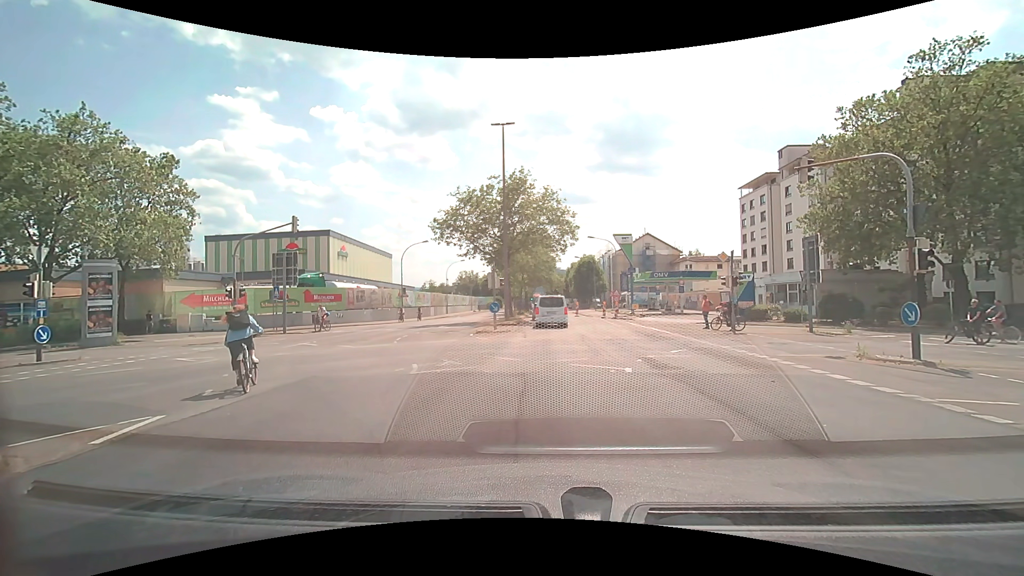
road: secondary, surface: asphalt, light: Day
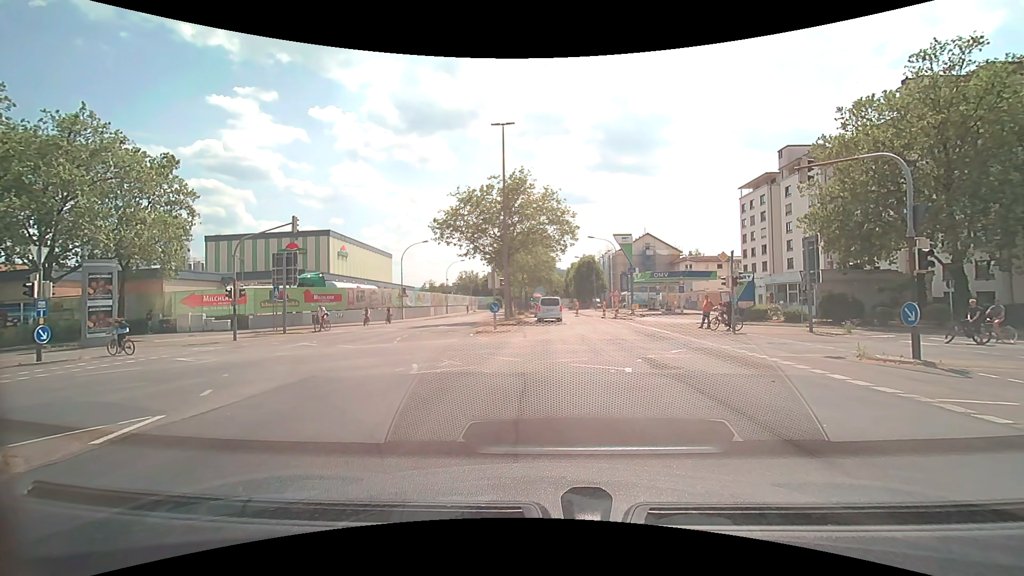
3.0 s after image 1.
(0.0, 0.0) m; 0°
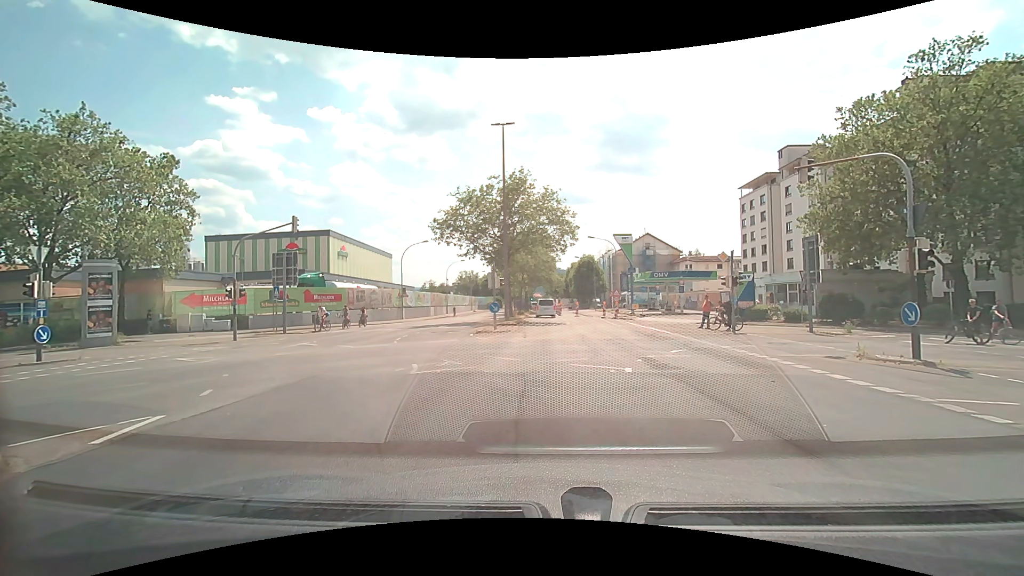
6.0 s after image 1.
(0.0, 0.0) m; 0°
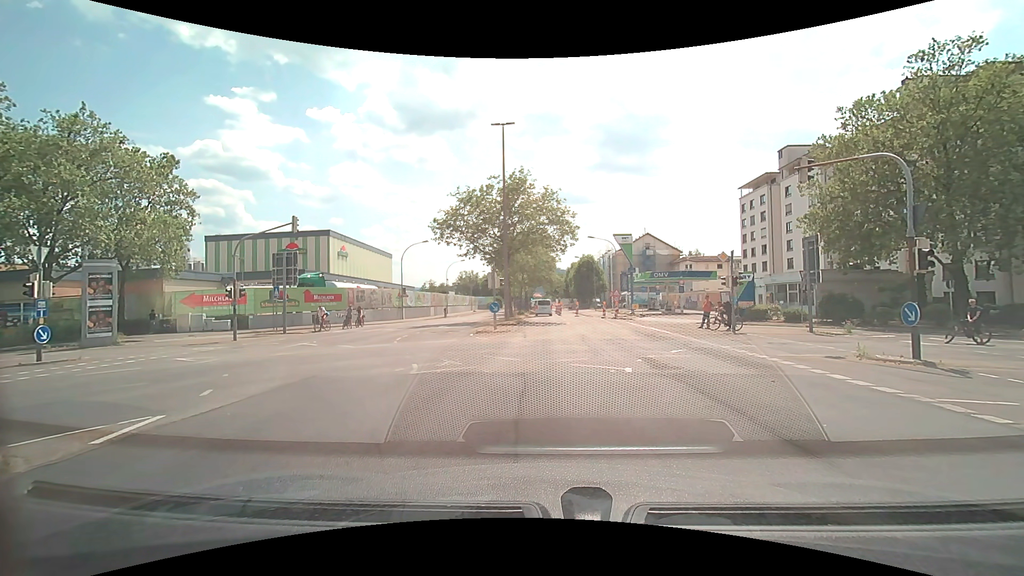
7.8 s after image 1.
(0.0, 0.0) m; 0°
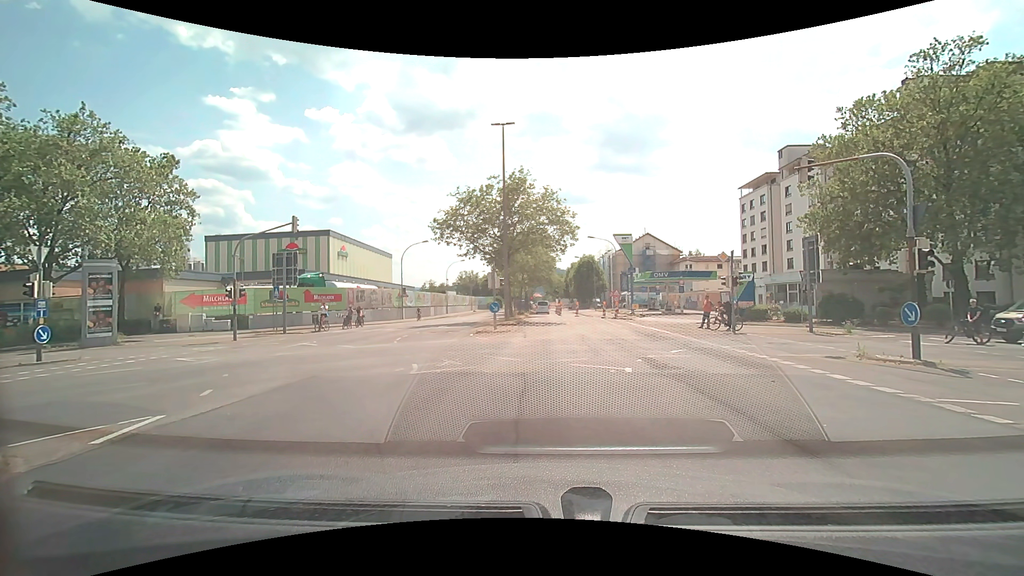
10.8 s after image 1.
(0.0, 0.0) m; 0°
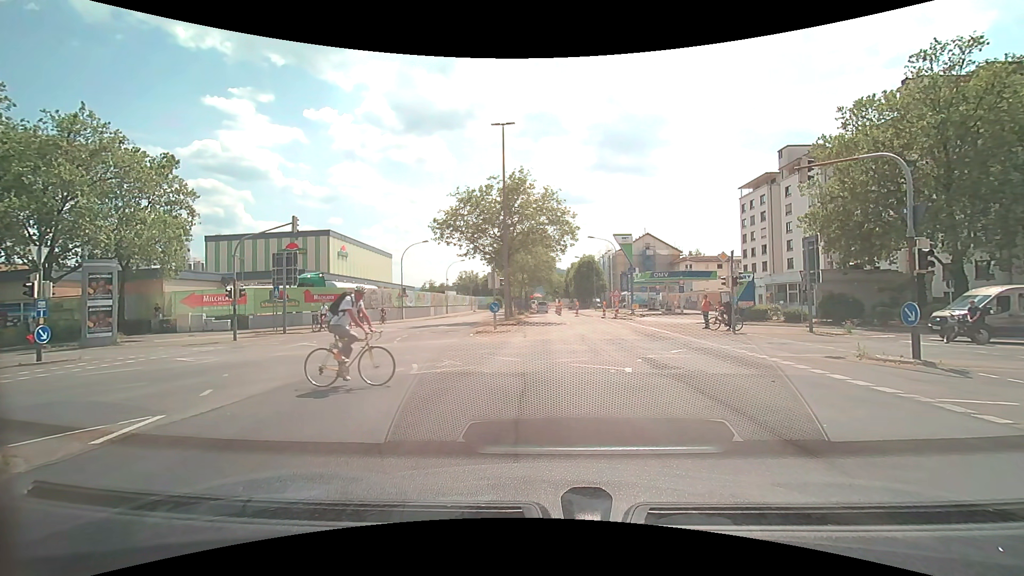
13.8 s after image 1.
(0.0, 0.0) m; 0°
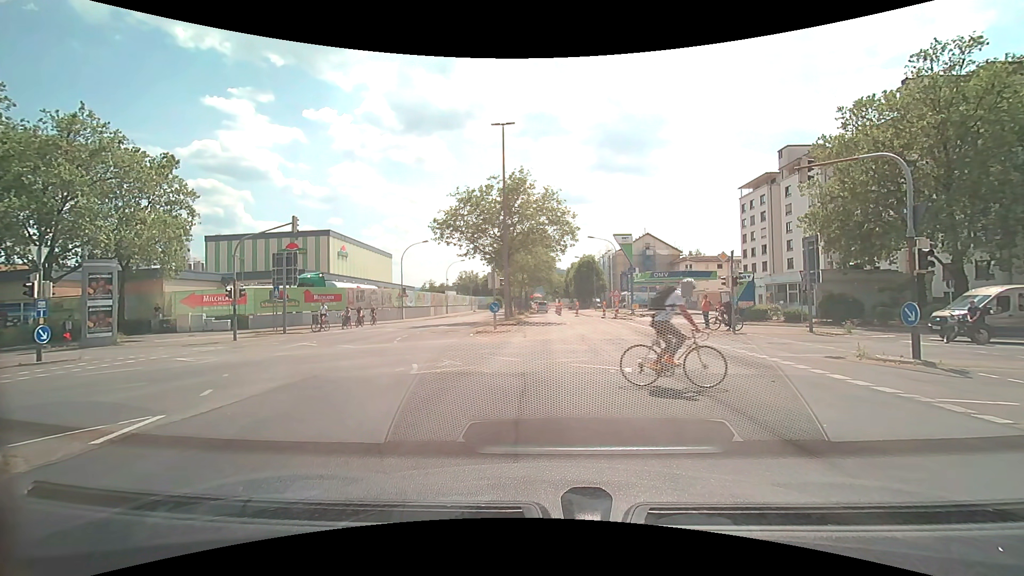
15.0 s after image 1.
(0.0, 0.0) m; 0°
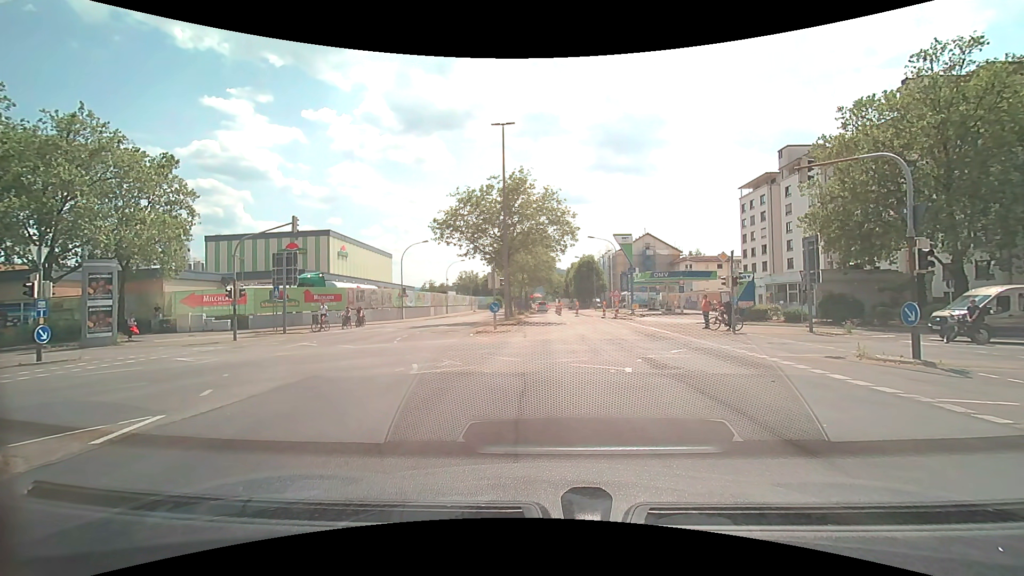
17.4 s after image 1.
(0.0, 0.0) m; 0°
(0, +10) (0, +20) (0, +30) (0, +40) (+1, +50) (+1, +60) (+1, +70) (+1, +80) (+1, +90) (+1, +100) m
